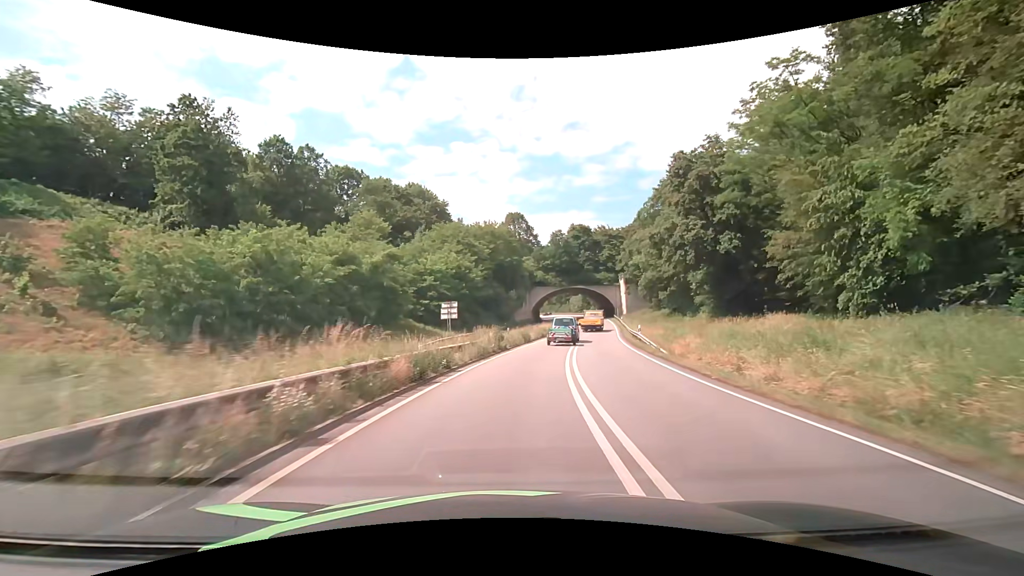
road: primary_link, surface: asphalt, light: Day
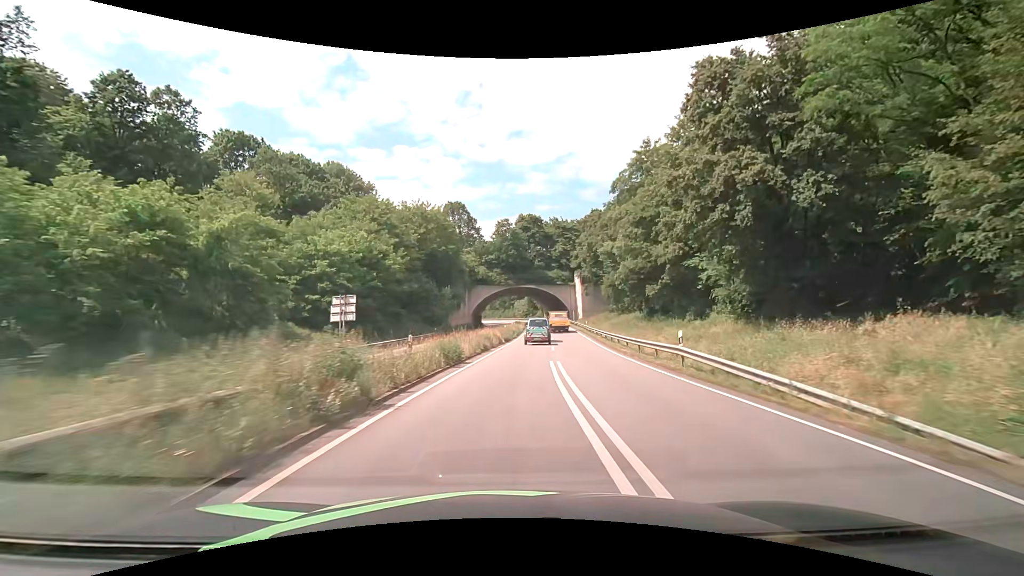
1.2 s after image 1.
(+1.2, +19.3) m; +7°
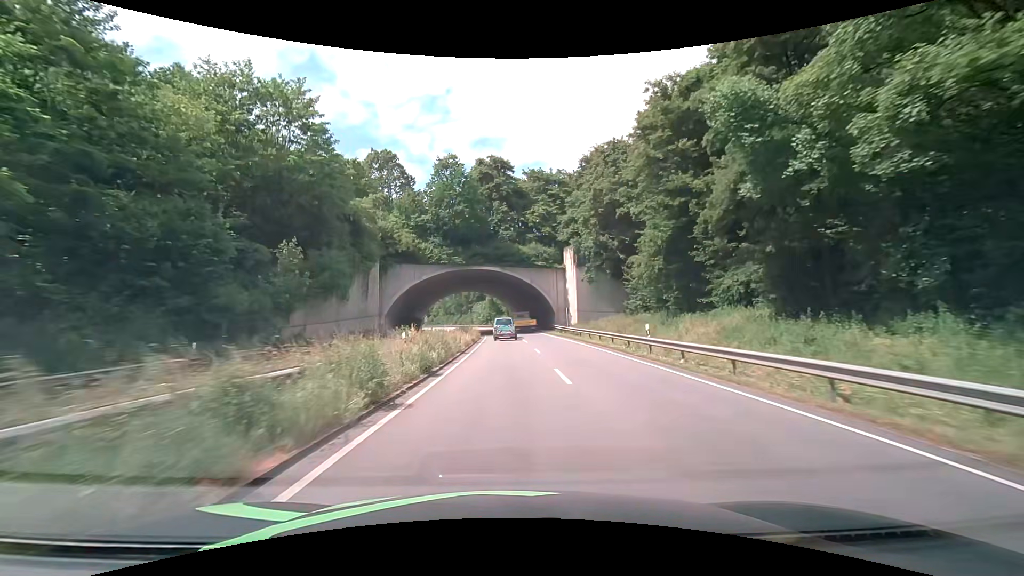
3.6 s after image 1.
(+2.7, +41.2) m; +6°
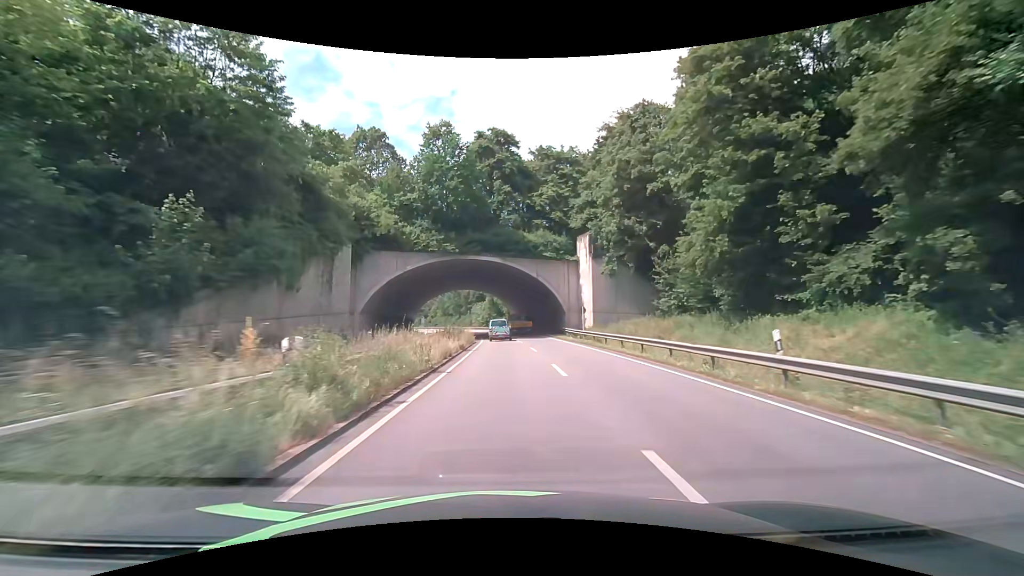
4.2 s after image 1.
(-0.2, +10.3) m; -1°
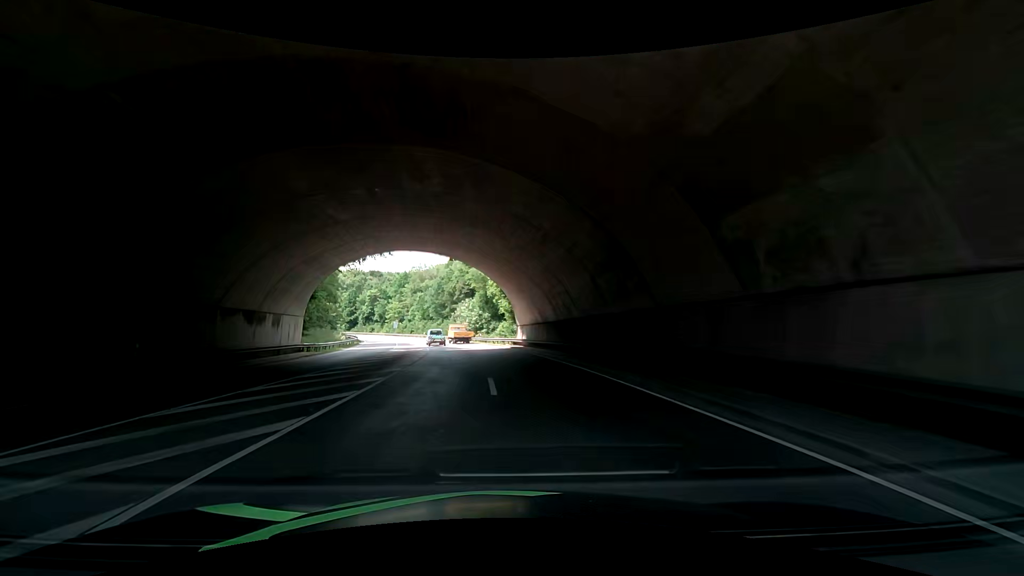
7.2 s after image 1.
(+0.1, +51.3) m; 0°
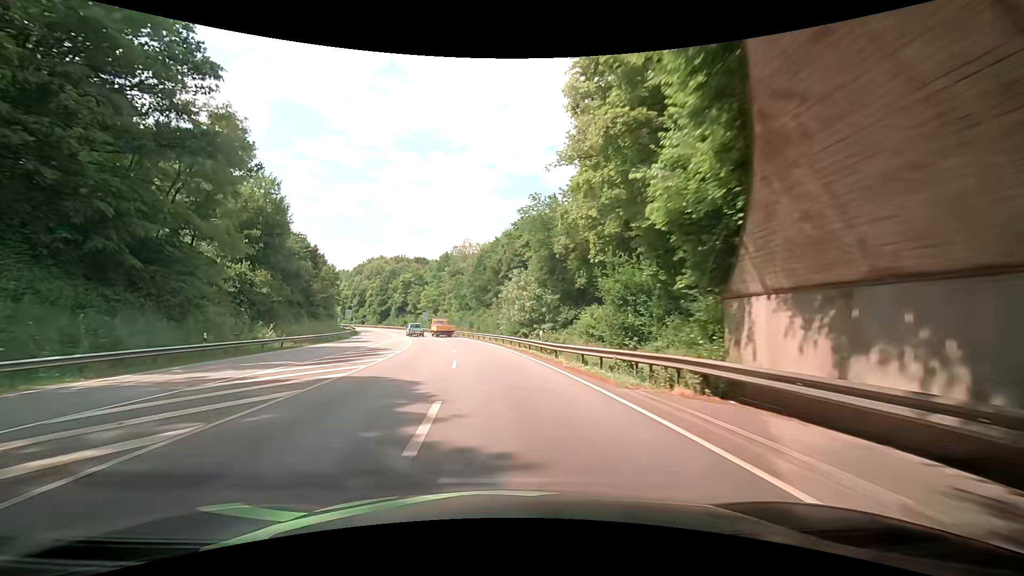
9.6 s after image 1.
(-3.5, +41.7) m; -7°
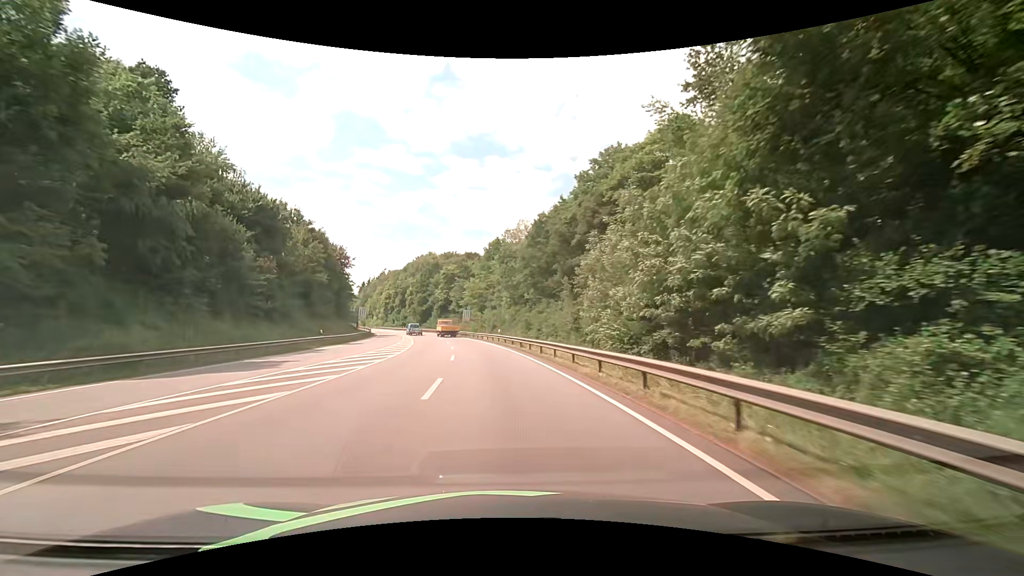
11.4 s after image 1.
(-1.4, +32.2) m; -6°
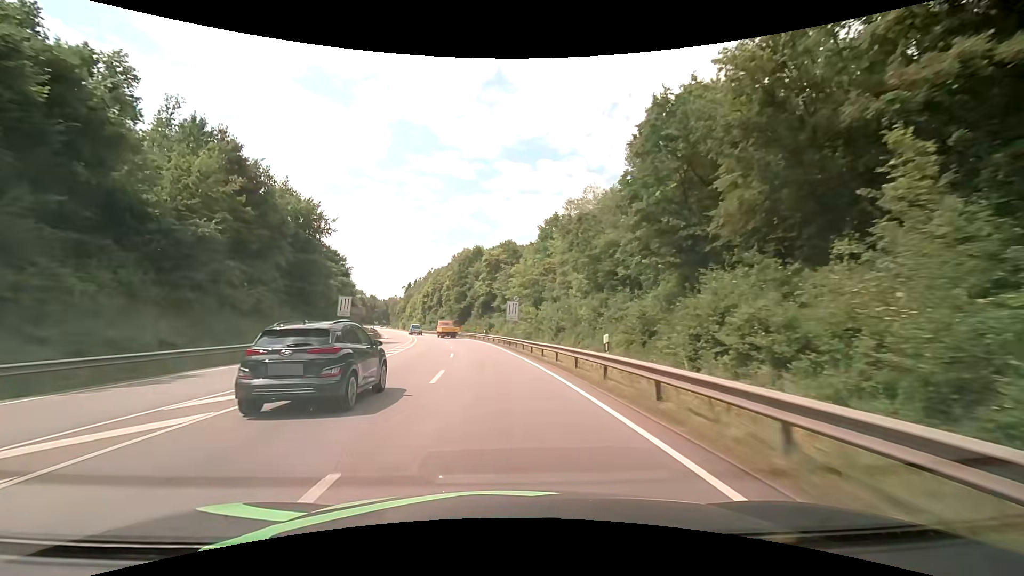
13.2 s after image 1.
(-1.9, +33.4) m; -6°
(0, +10) (-1, +20) (-1, +30) (-2, +40) (-4, +50) (-5, +60) (-7, +69) (-10, +79) (-12, +89) (-15, +99) m
